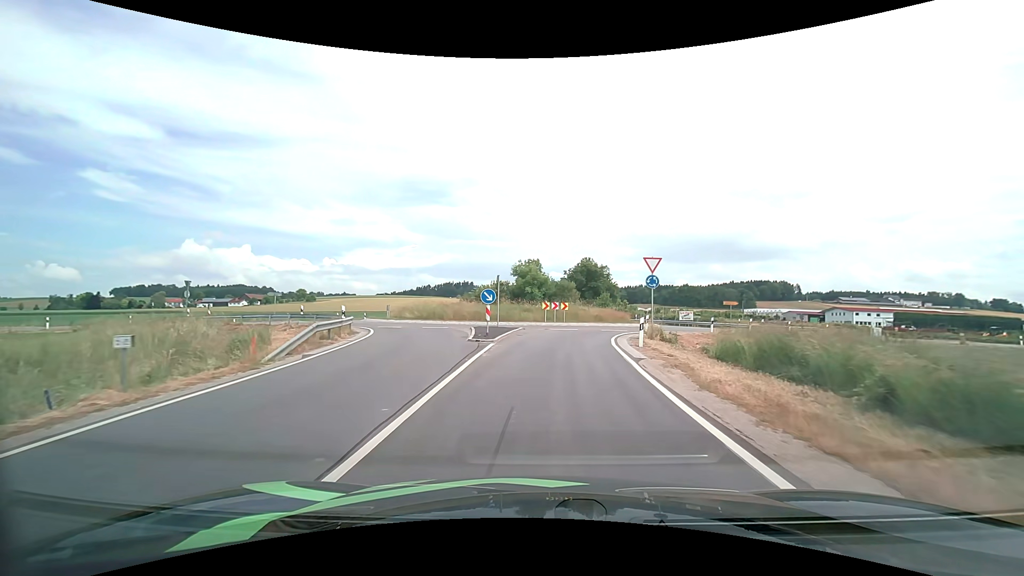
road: tertiary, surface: asphalt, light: Day
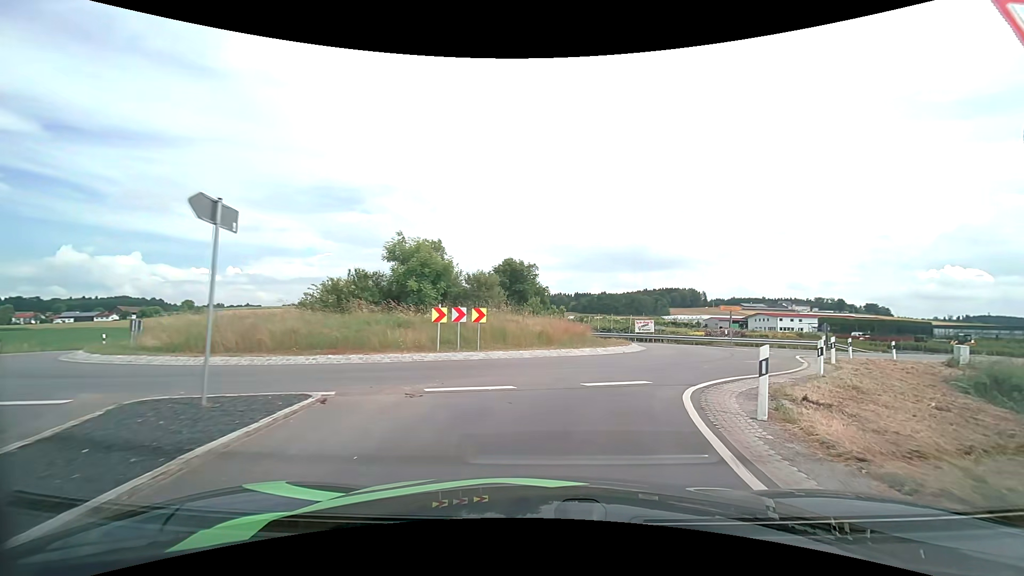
(+0.9, +19.2) m; +9°
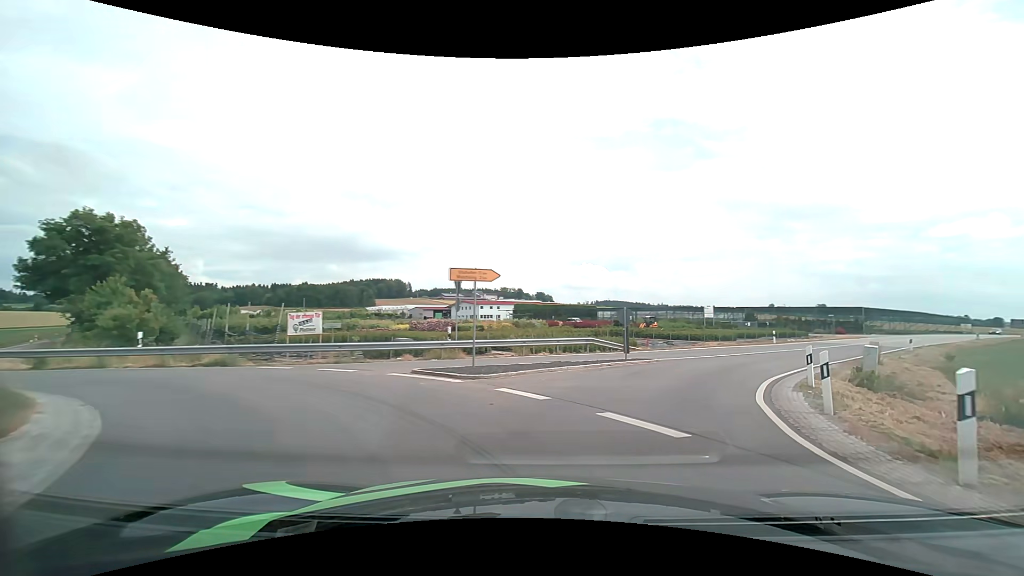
(+5.9, +22.1) m; +32°
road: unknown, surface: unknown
(+2, +10) (+6, +19) (+12, +27) (+18, +34) (+25, +42) (+32, +49) (+39, +56) (+46, +63) (+53, +70) (+60, +77) m
